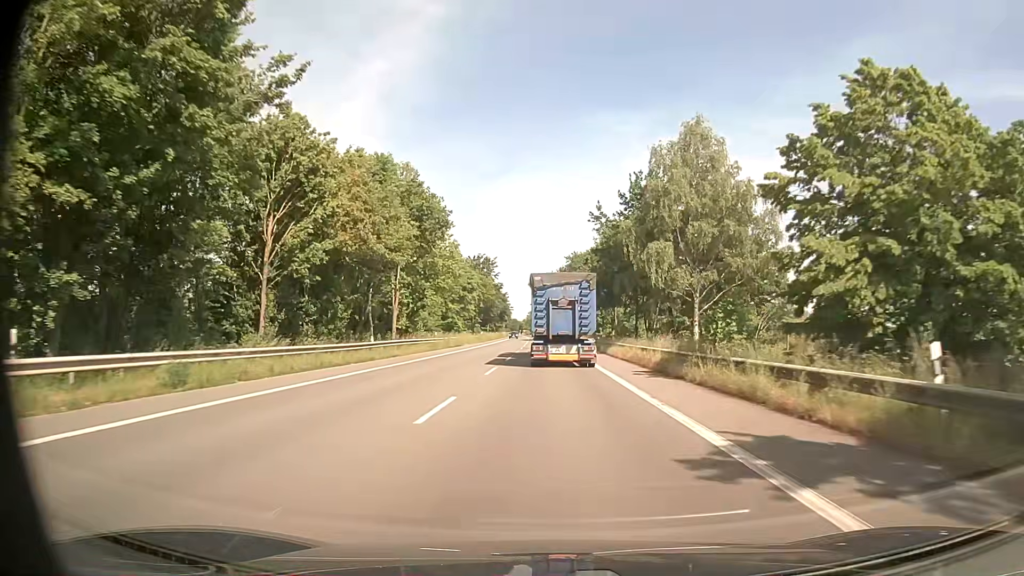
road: secondary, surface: asphalt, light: Day
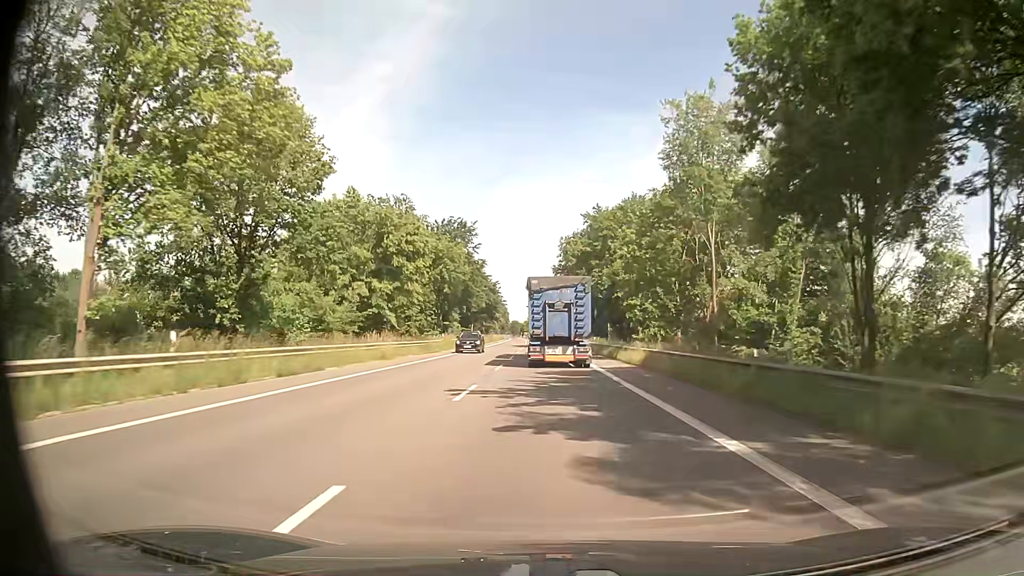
(-0.4, +44.0) m; 0°
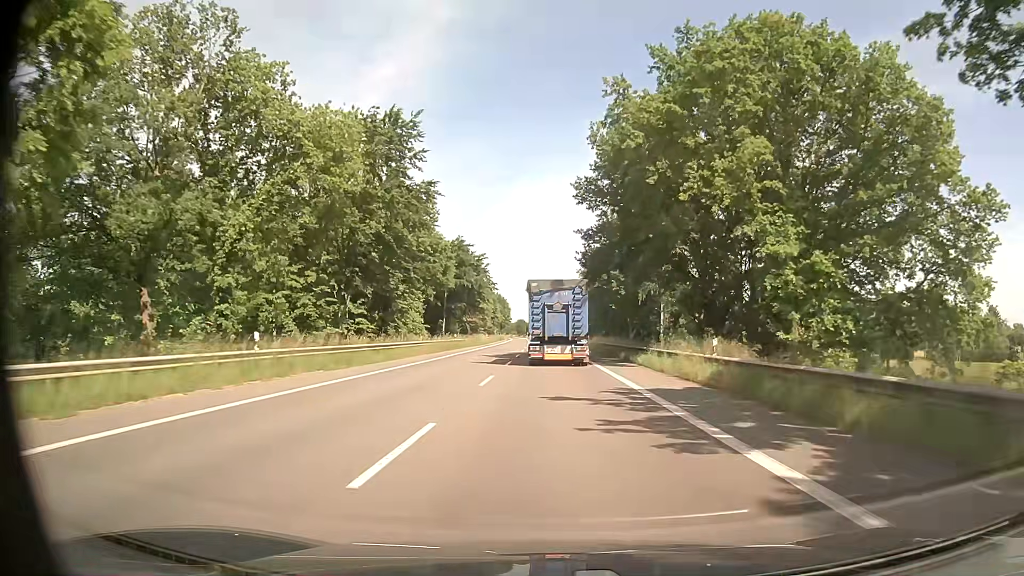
(-0.5, +43.5) m; -1°
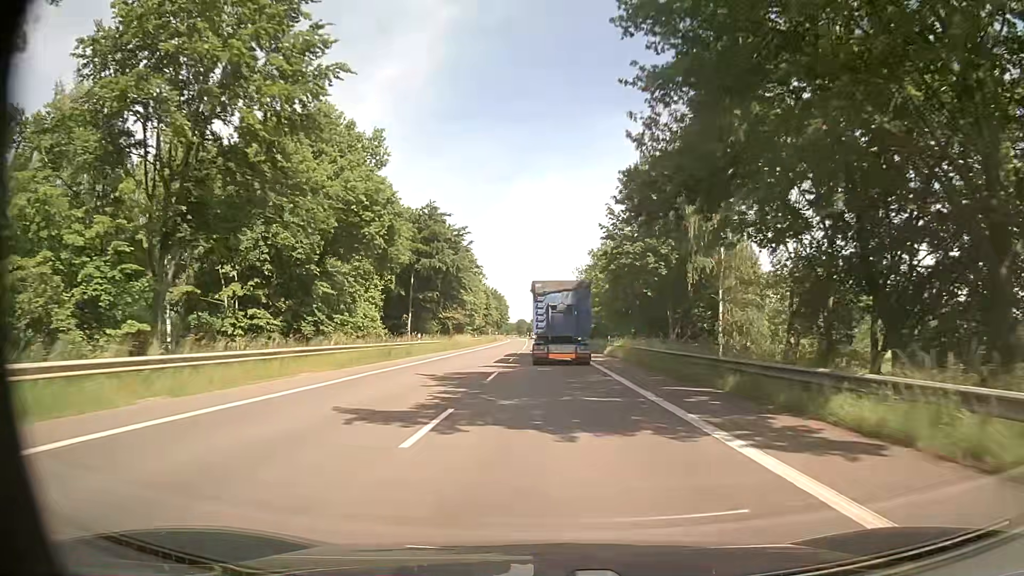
(-0.1, +21.8) m; 0°
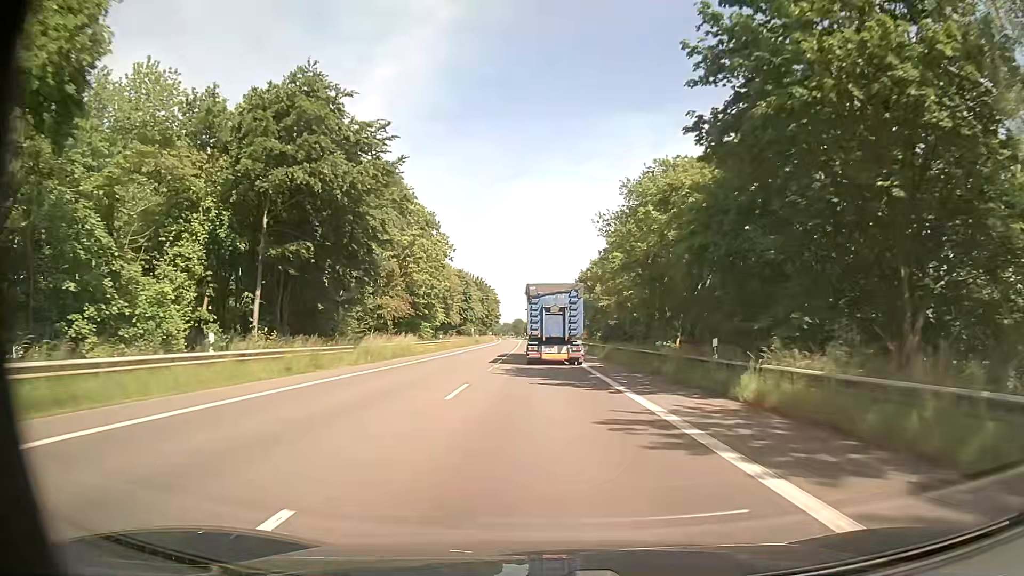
(+0.2, +32.7) m; 0°
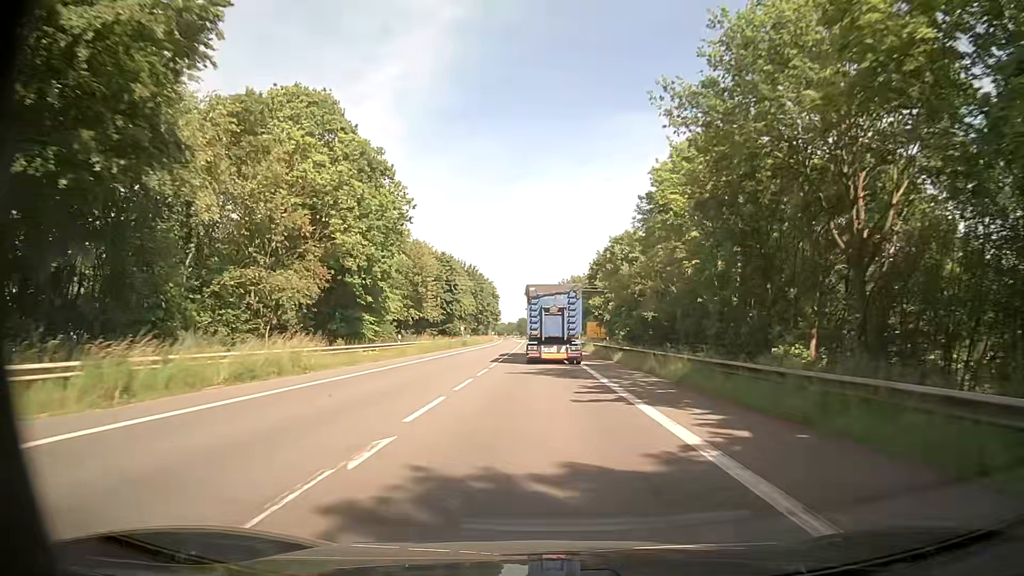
(-0.1, +21.8) m; -1°
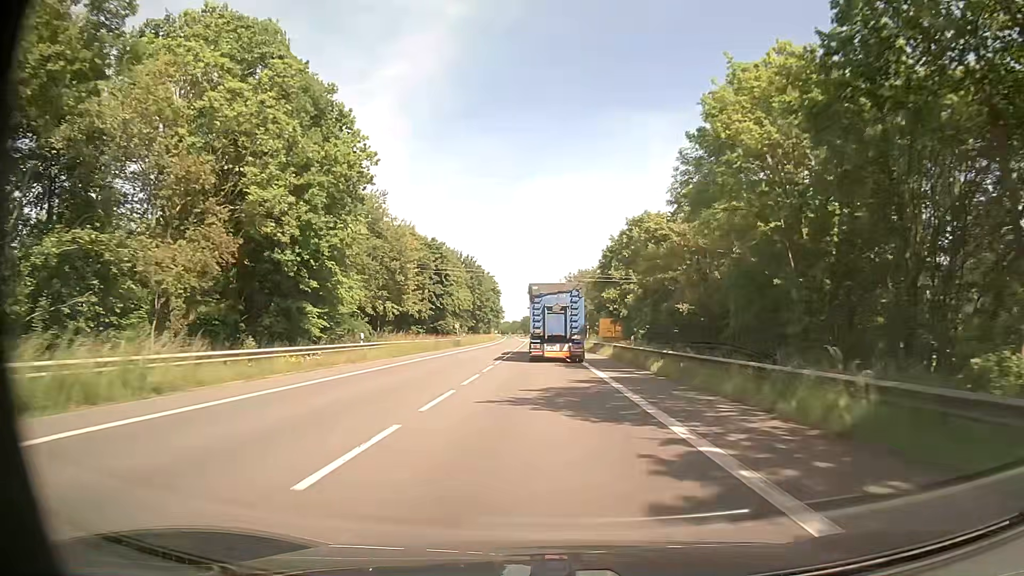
(0.0, +10.9) m; 0°
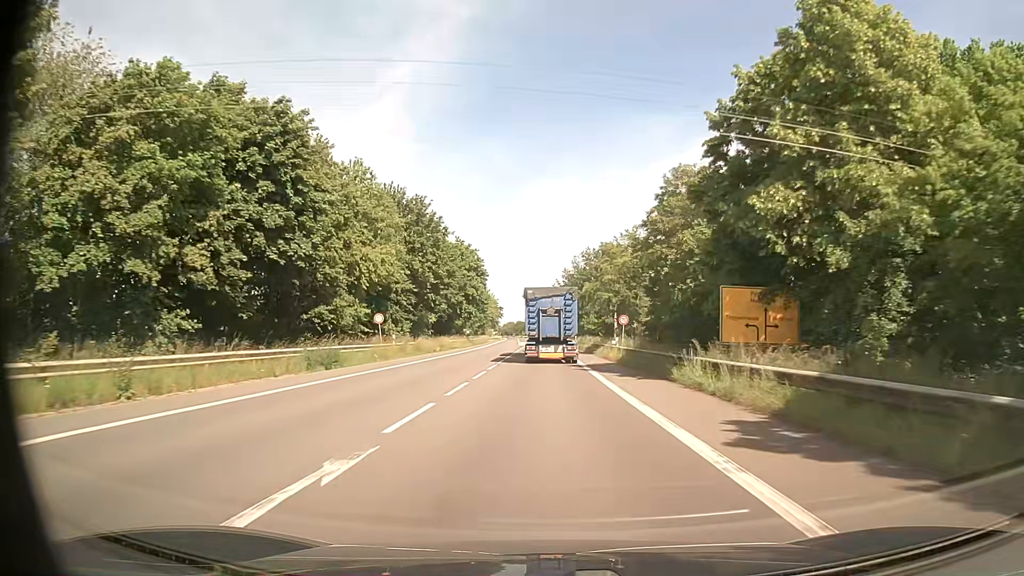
(-0.4, +43.7) m; -1°
(0, +10) (0, +20) (0, +30) (0, +40) (0, +50) (0, +60) (0, +70) (0, +80) (0, +90) (-1, +100) m
